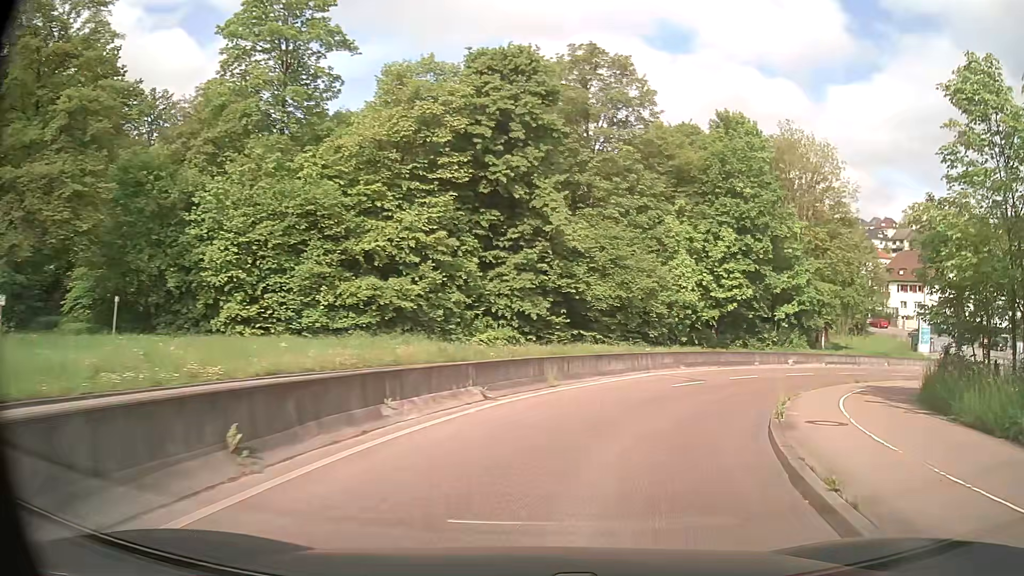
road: secondary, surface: asphalt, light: Day
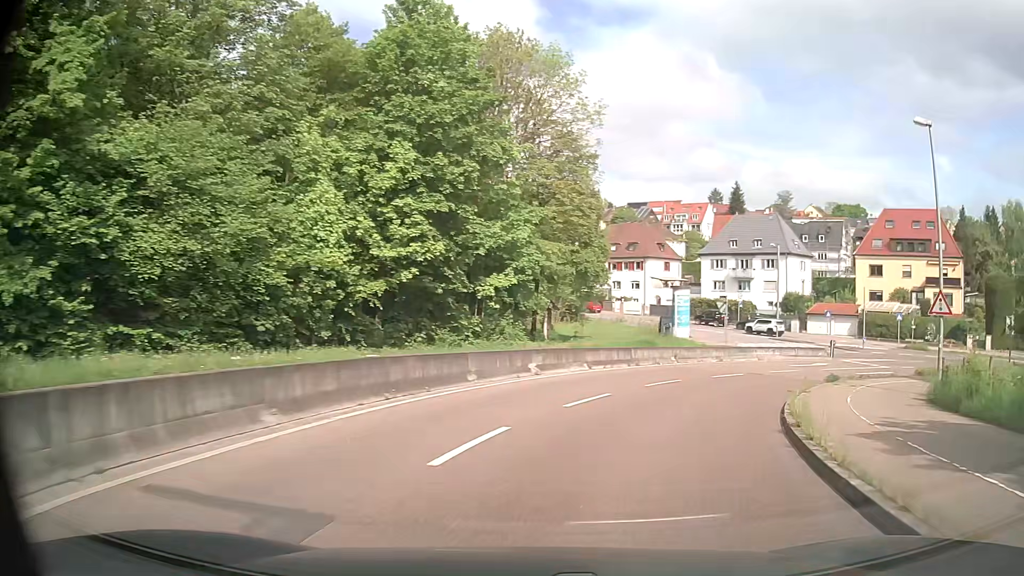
(+4.6, +18.9) m; +28°
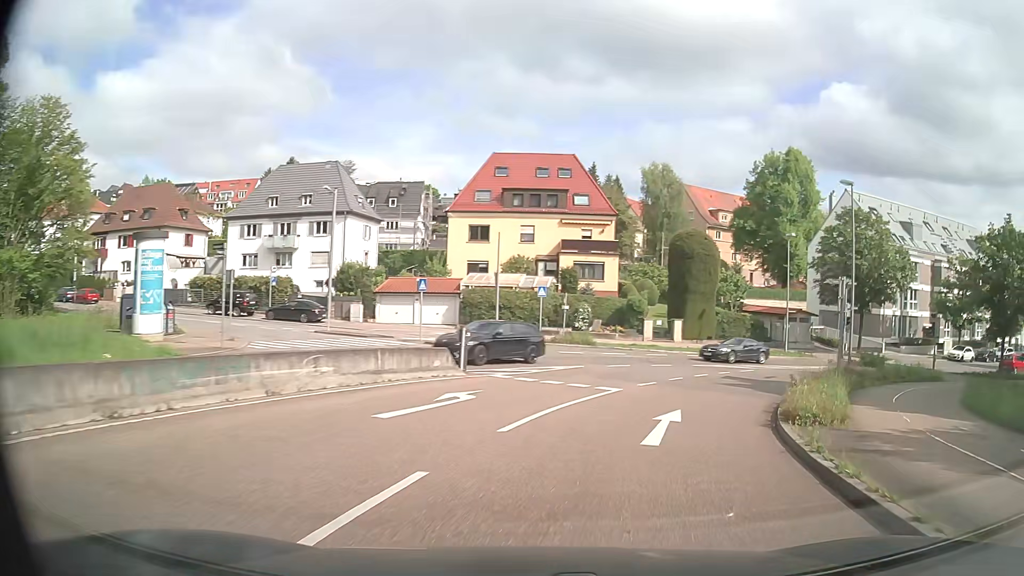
(+8.2, +24.3) m; +38°
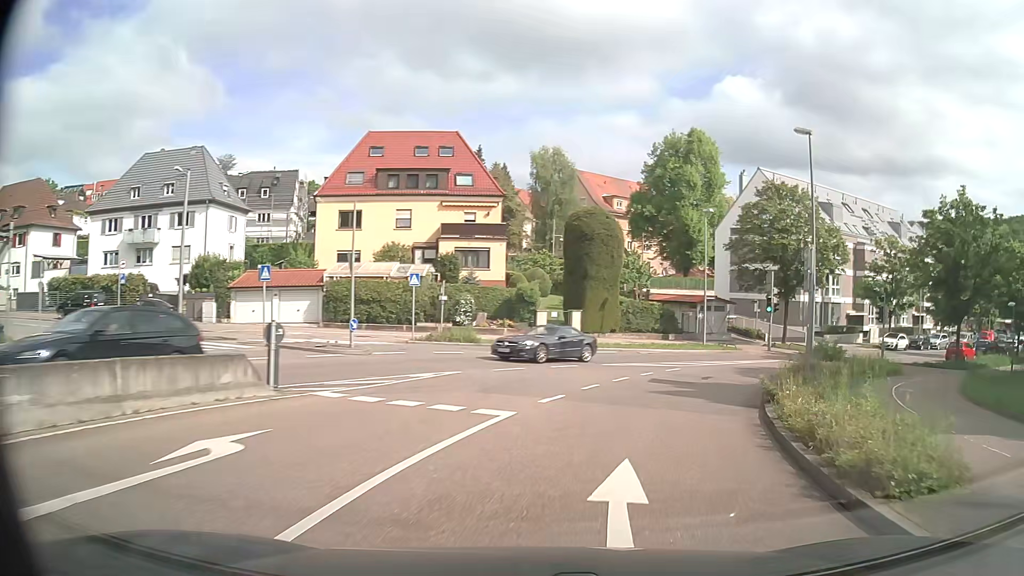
(+0.5, +6.5) m; +10°
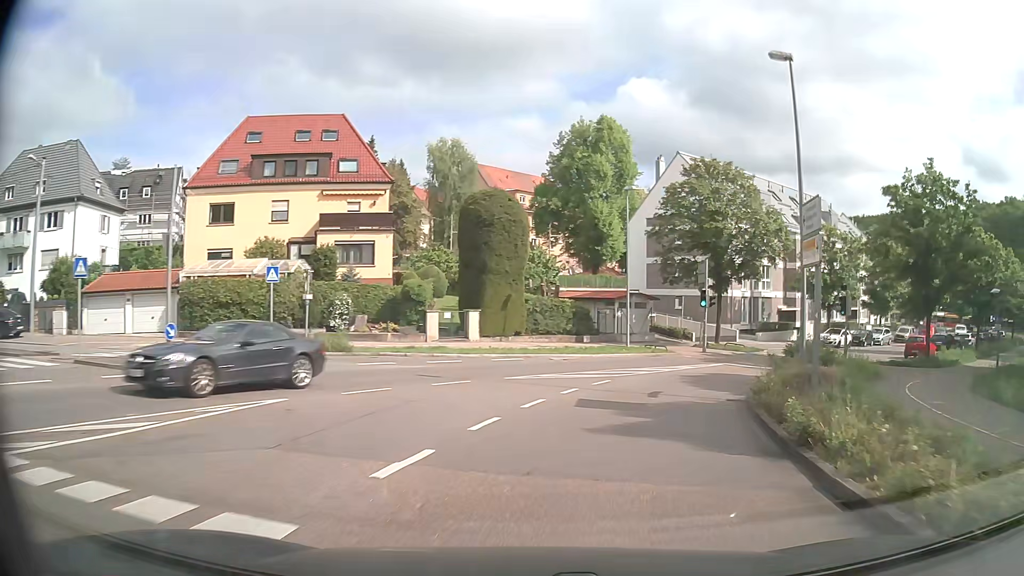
(+0.4, +6.5) m; +8°
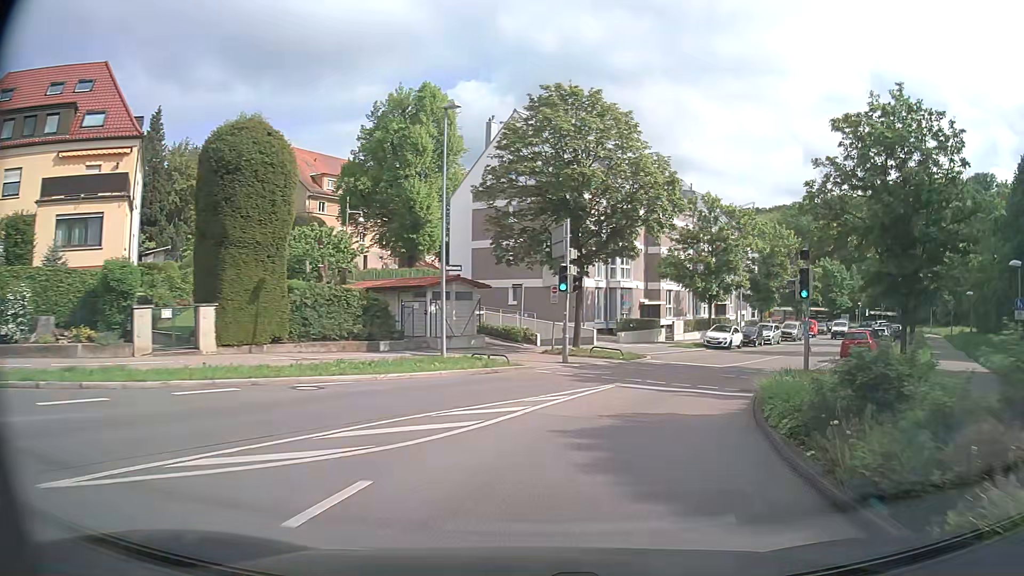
(+1.7, +12.8) m; +14°
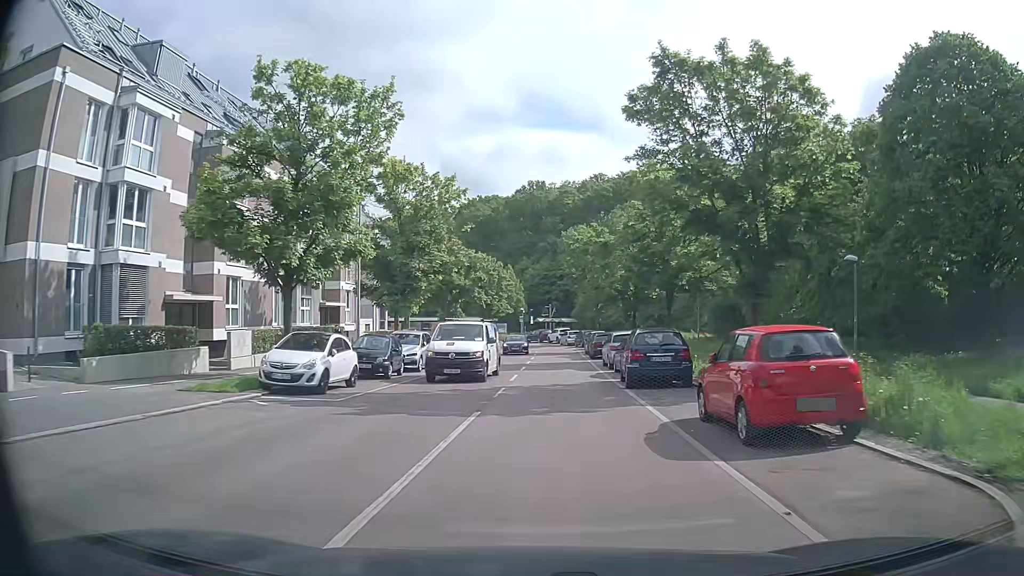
(+7.6, +23.6) m; +32°
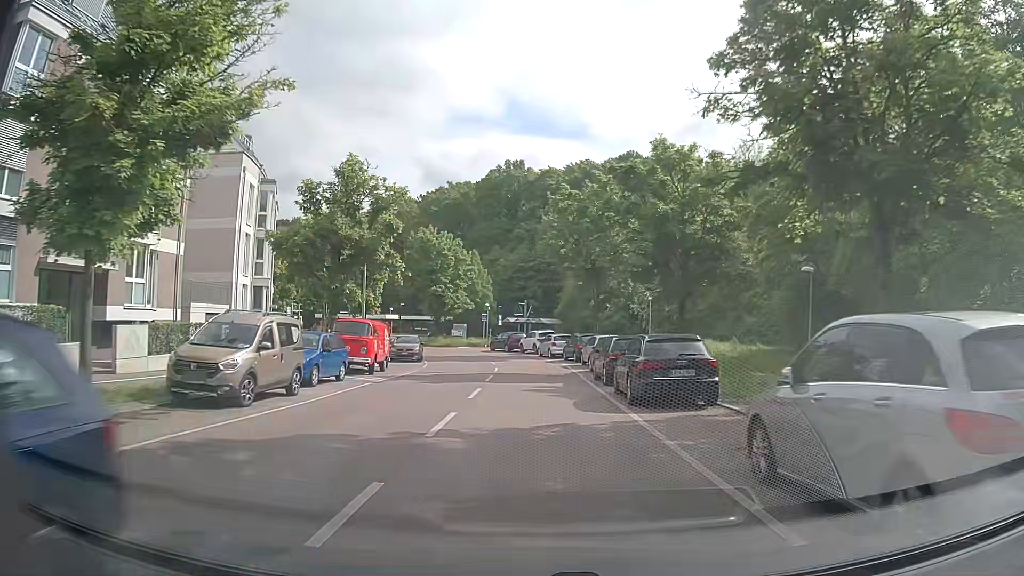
(+1.2, +24.5) m; +4°
(0, +10) (0, +20) (0, +30) (-1, +40) (-4, +50) (-9, +58) (-15, +66) (-23, +72) (-32, +77) (-41, +81) m
